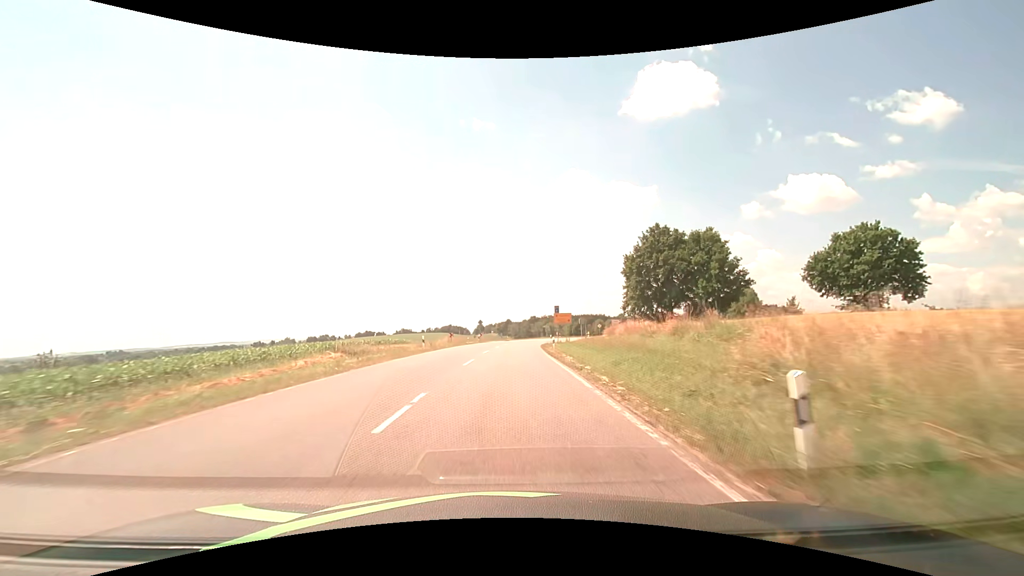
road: secondary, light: Day
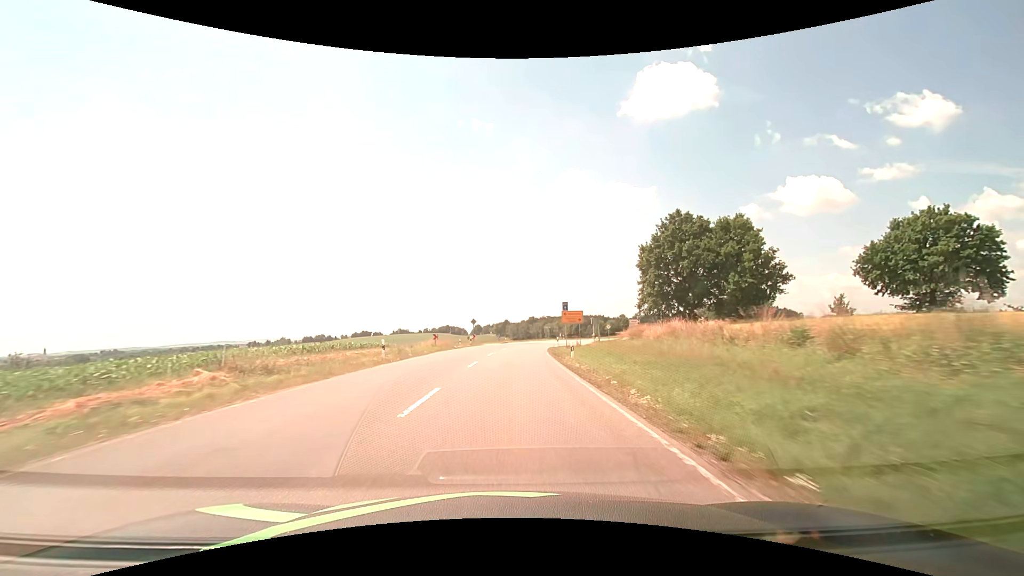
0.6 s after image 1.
(0.0, +10.9) m; 0°
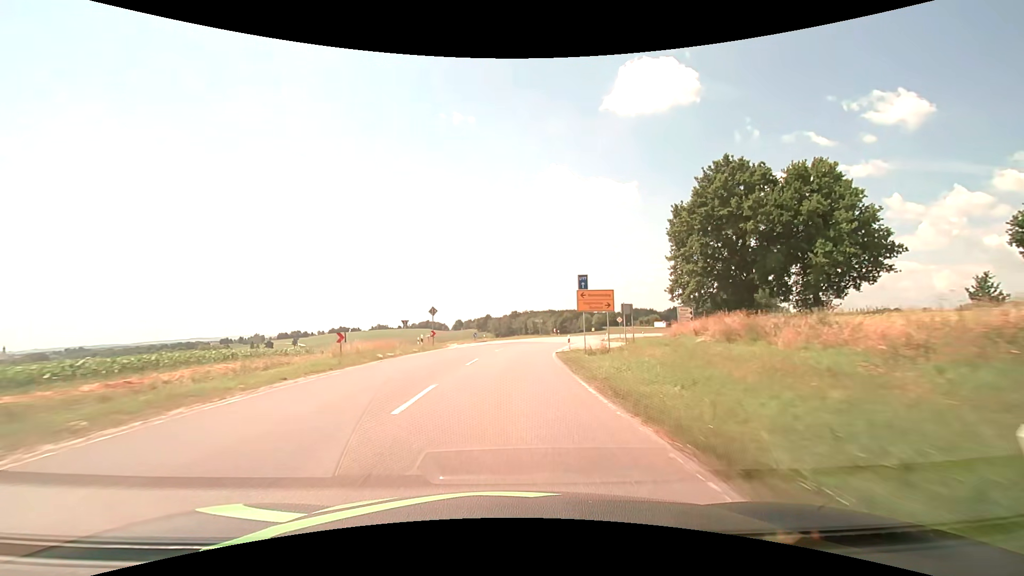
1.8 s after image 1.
(+0.3, +21.8) m; +2°
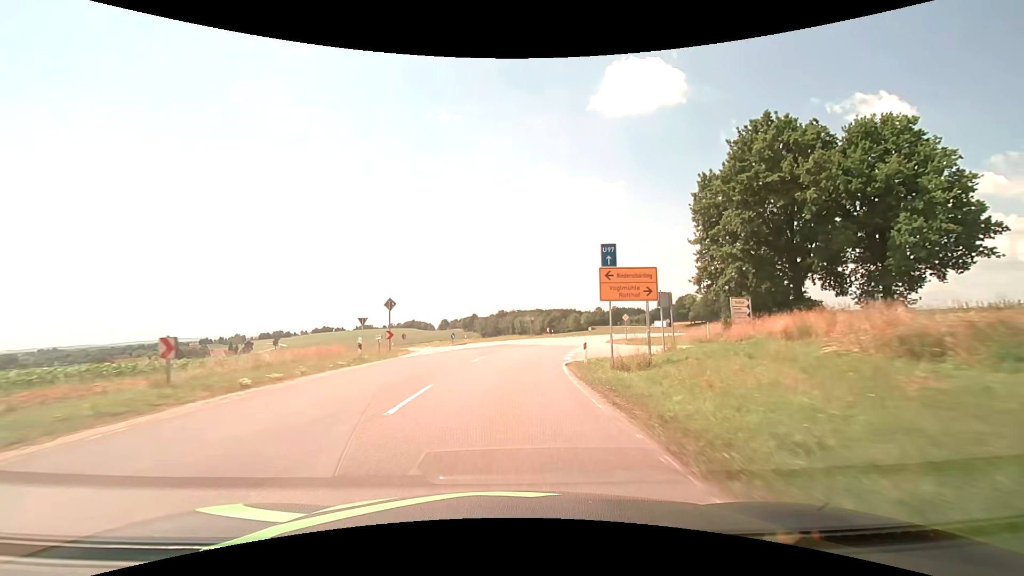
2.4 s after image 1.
(+0.1, +10.9) m; +1°
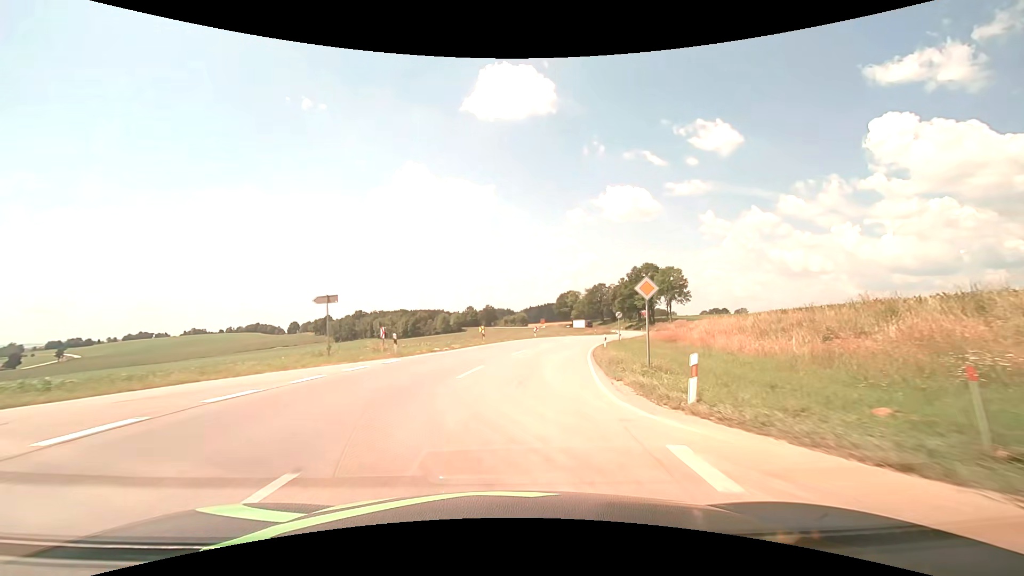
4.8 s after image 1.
(+4.6, +43.1) m; +15°
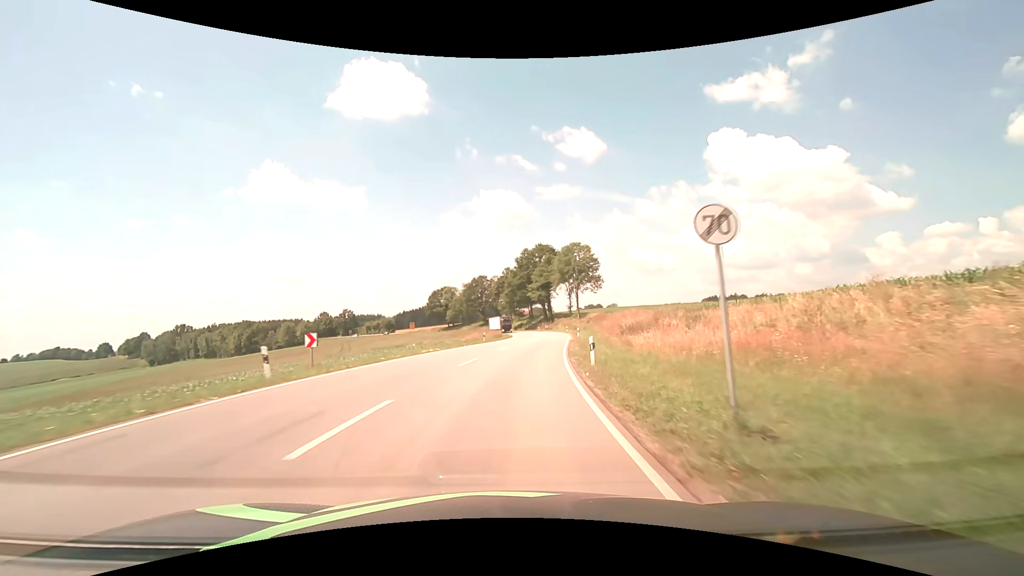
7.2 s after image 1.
(+6.3, +42.5) m; +14°
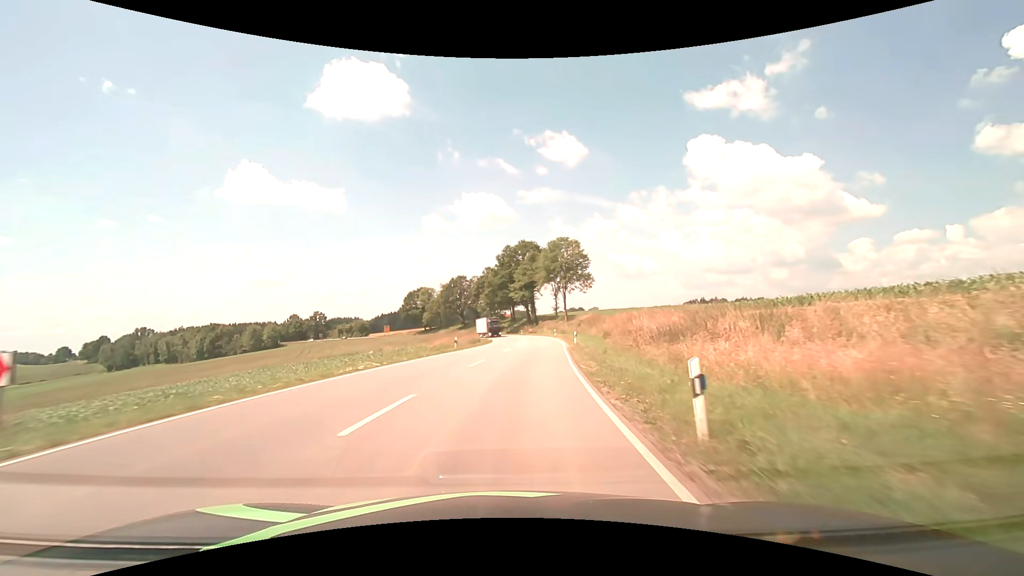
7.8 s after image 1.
(+0.2, +10.8) m; +2°
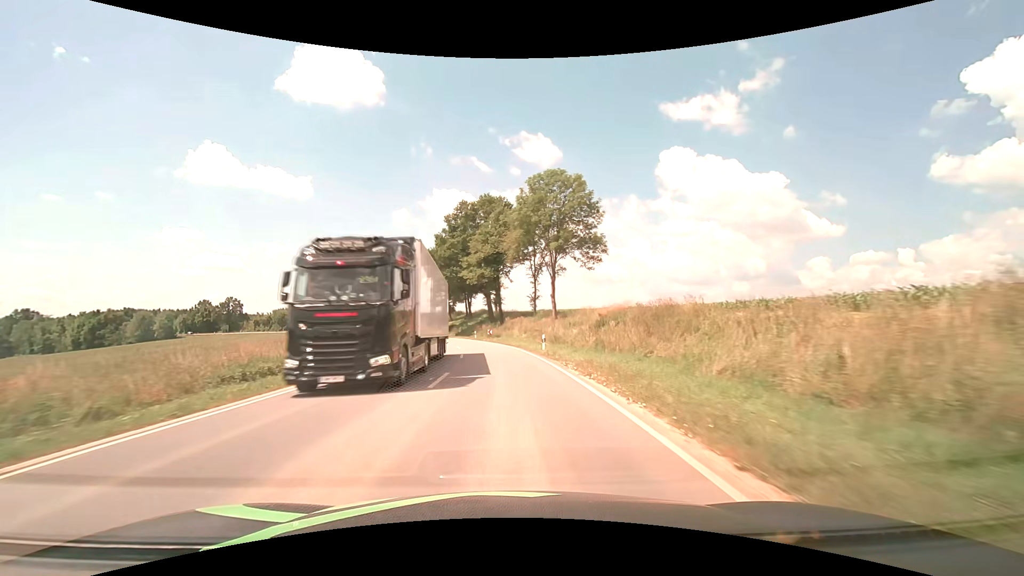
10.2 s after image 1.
(+2.9, +42.9) m; +4°
(0, +10) (0, +20) (-1, +30) (-2, +40) (-4, +50) (-6, +60) (-8, +69) (-11, +79) (-15, +88) (-19, +97) m
